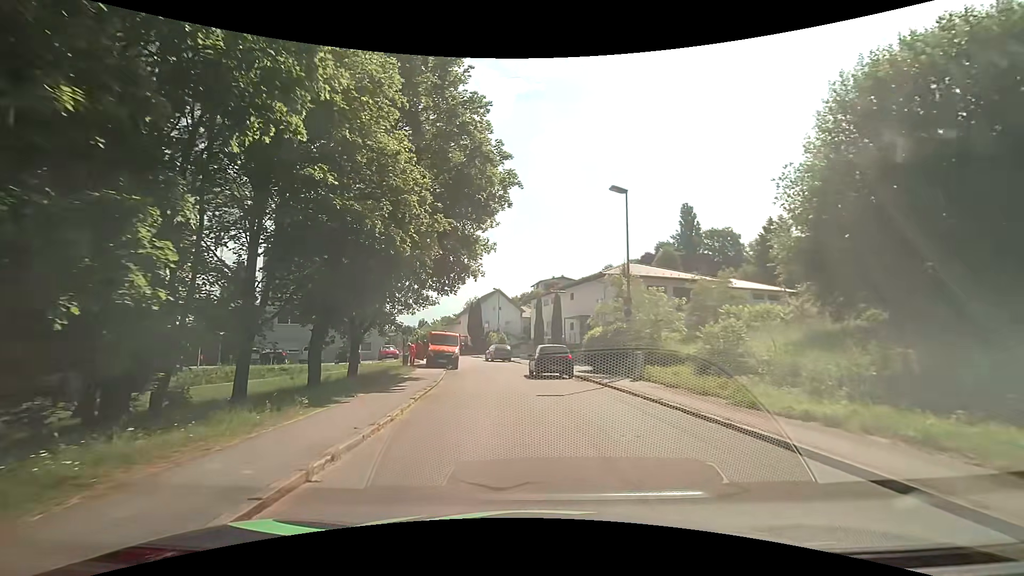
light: Day
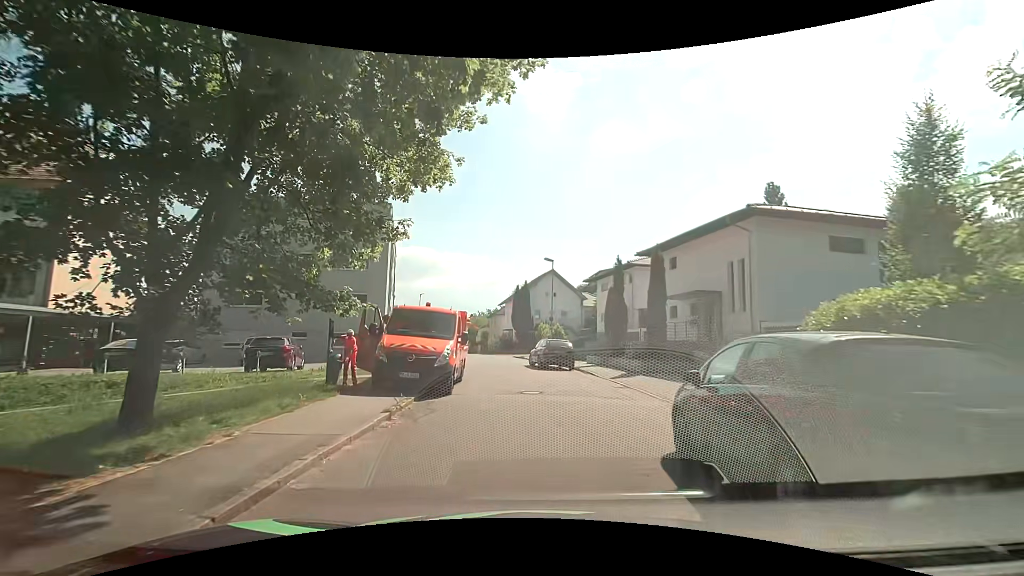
(-0.9, +18.6) m; -6°
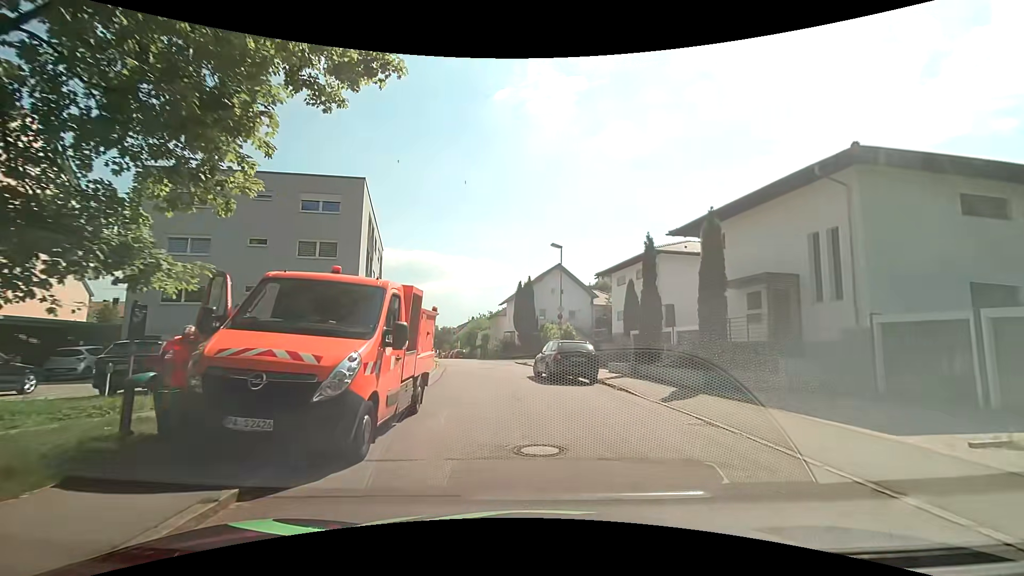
(+0.1, +6.8) m; 0°
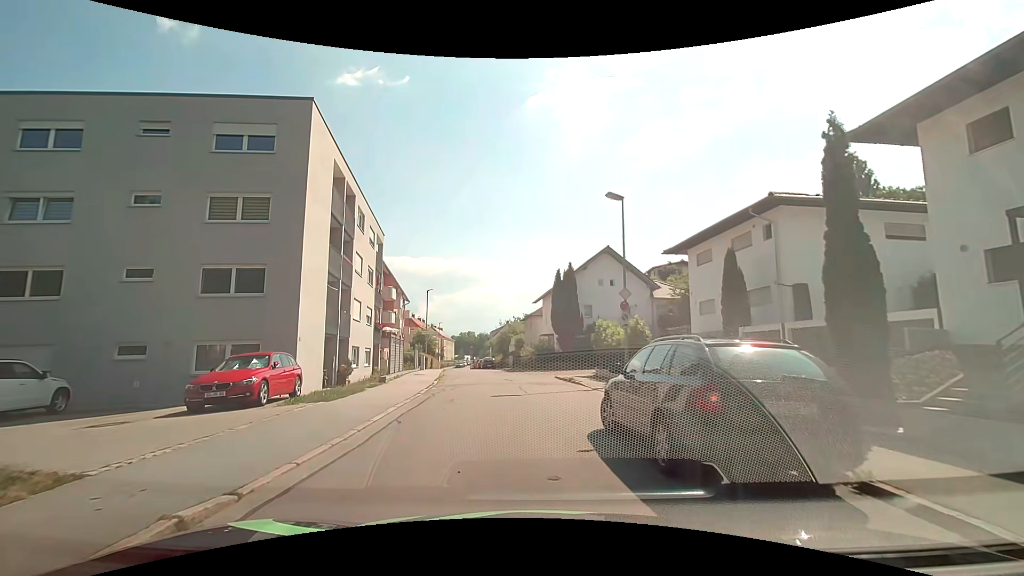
(-0.3, +11.9) m; -4°
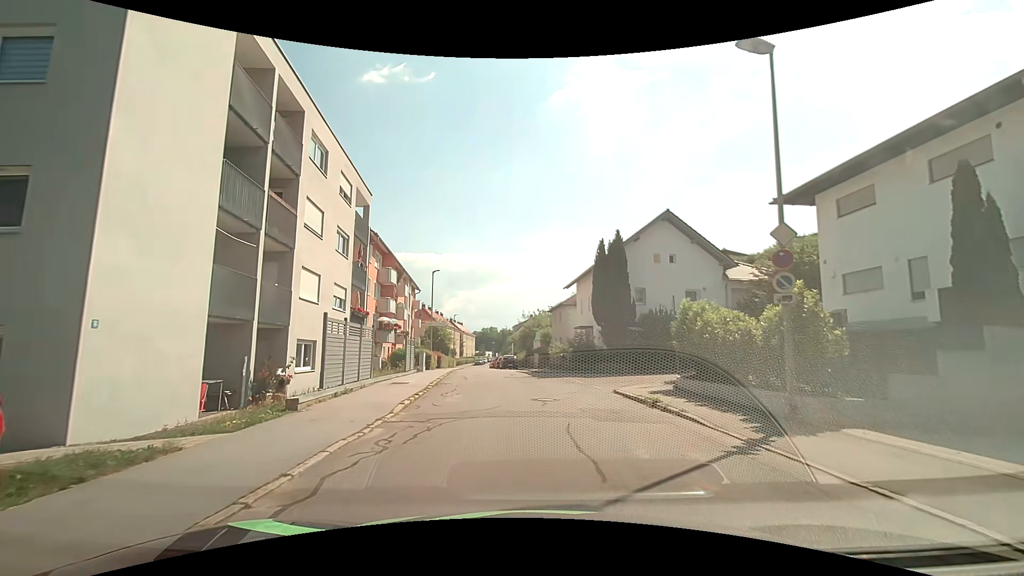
(-0.7, +10.5) m; -2°
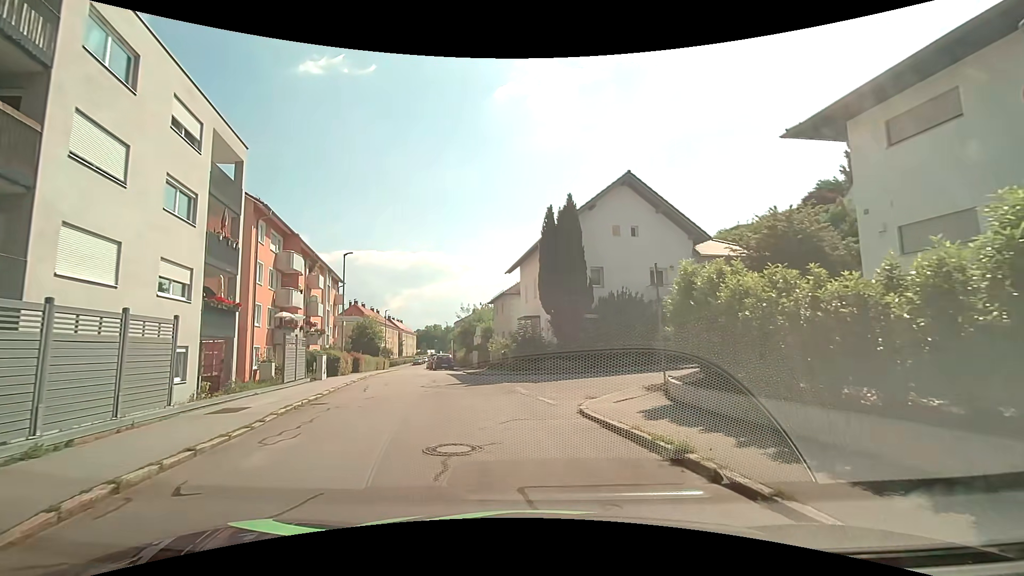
(+0.3, +7.0) m; +5°
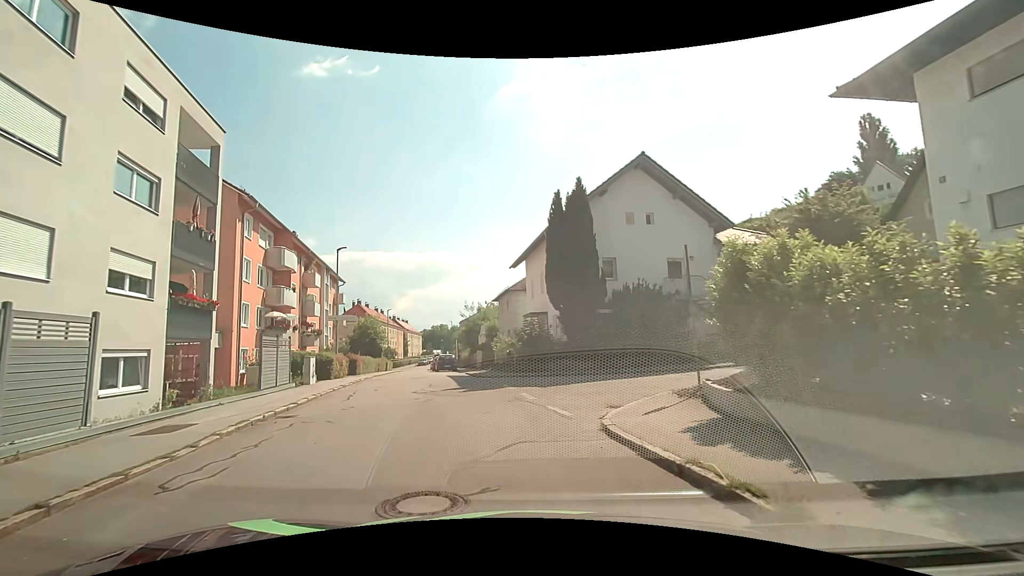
(0.0, +2.3) m; 0°
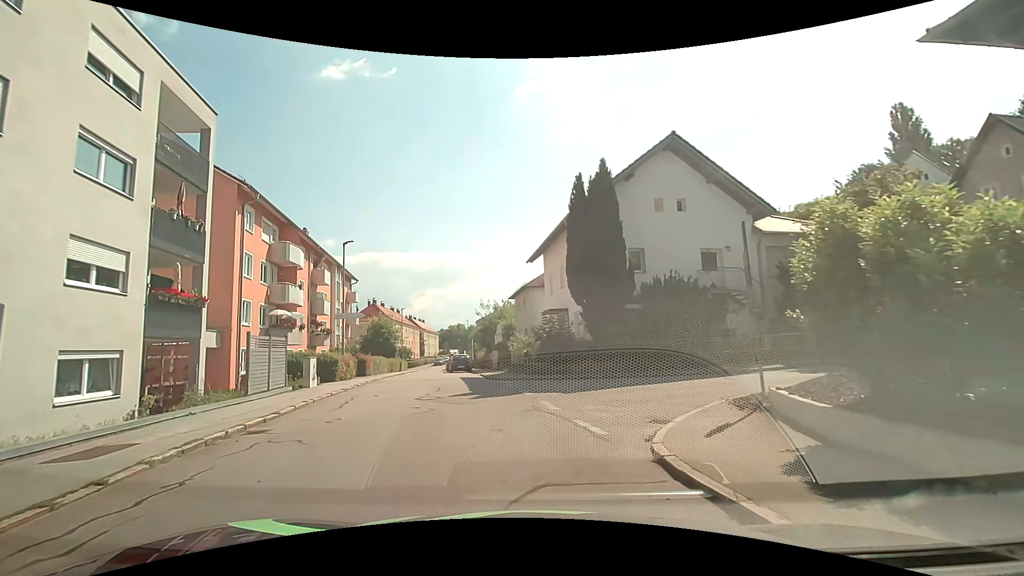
(0.0, +2.2) m; -3°
